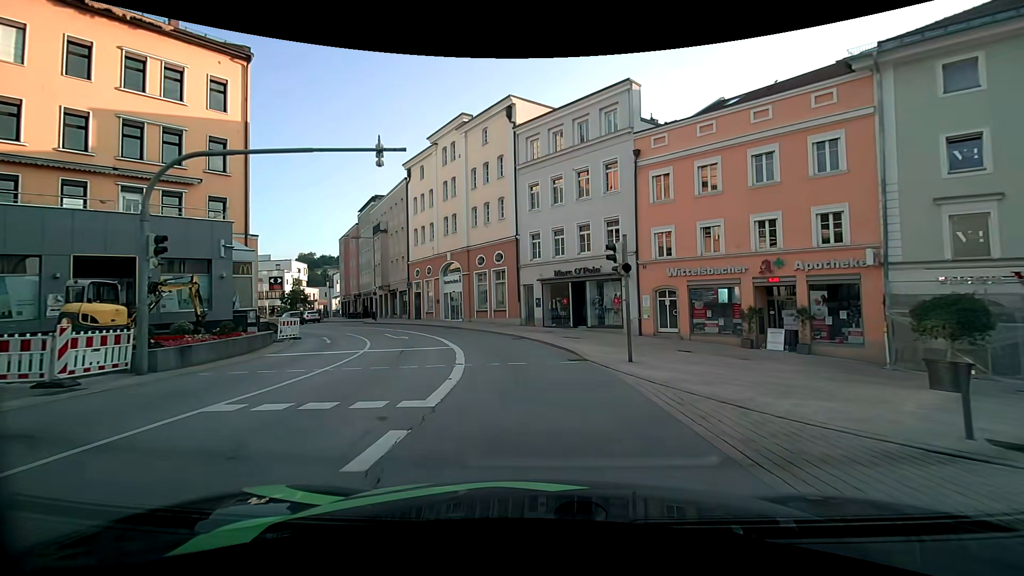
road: primary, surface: asphalt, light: Day
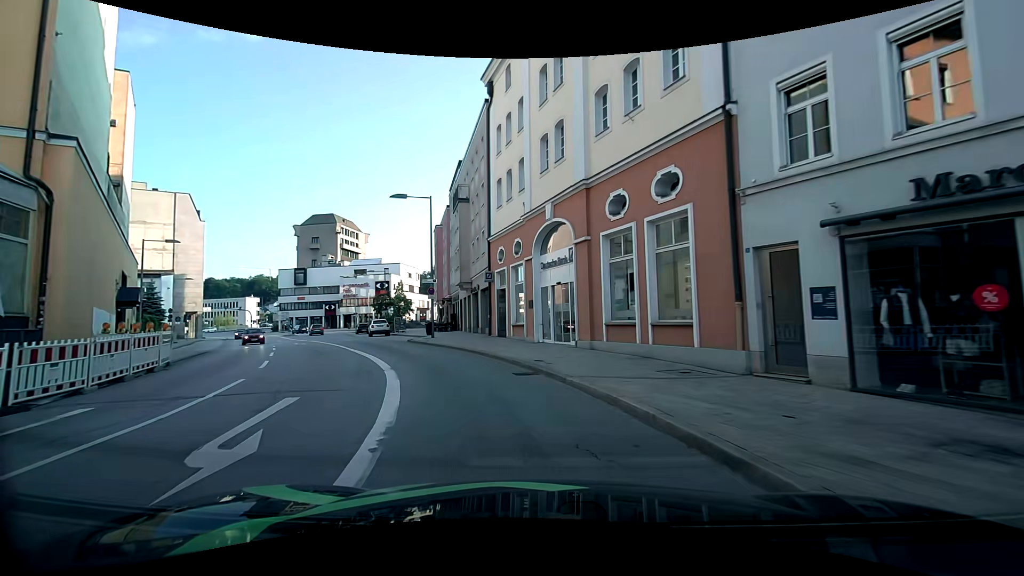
(-2.2, +21.4) m; -15°
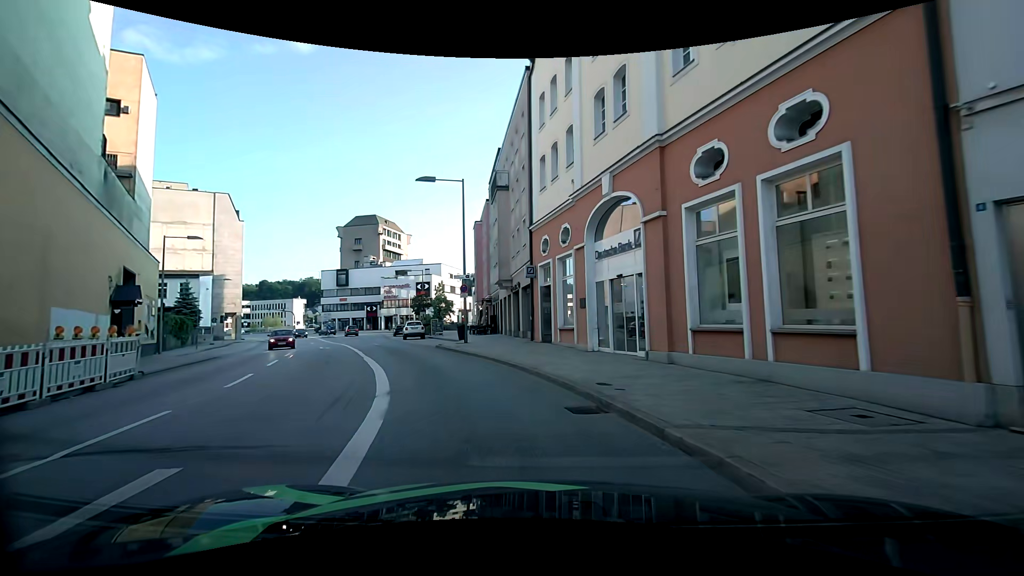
(-0.2, +4.2) m; -5°
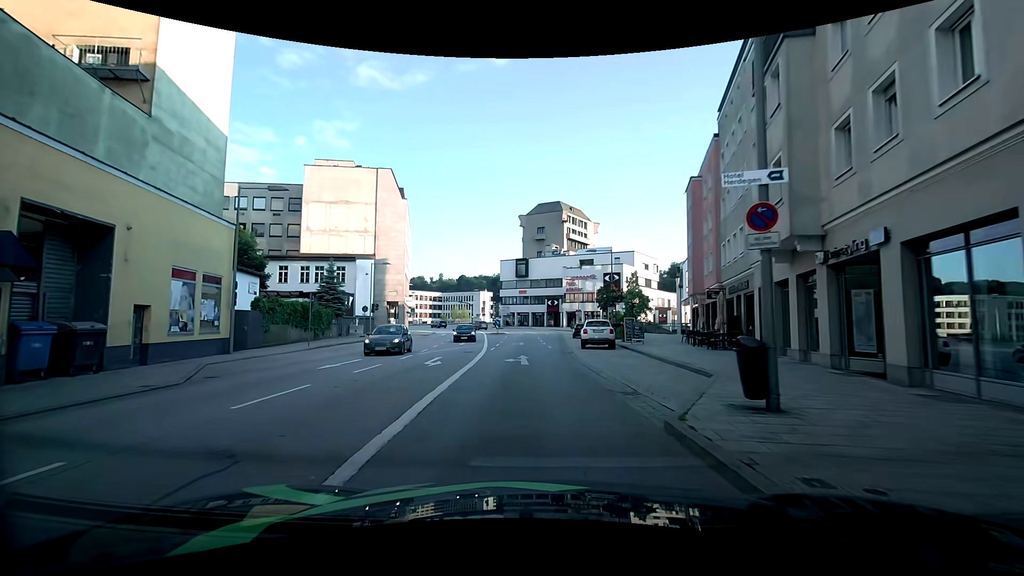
(-3.1, +16.4) m; -21°
